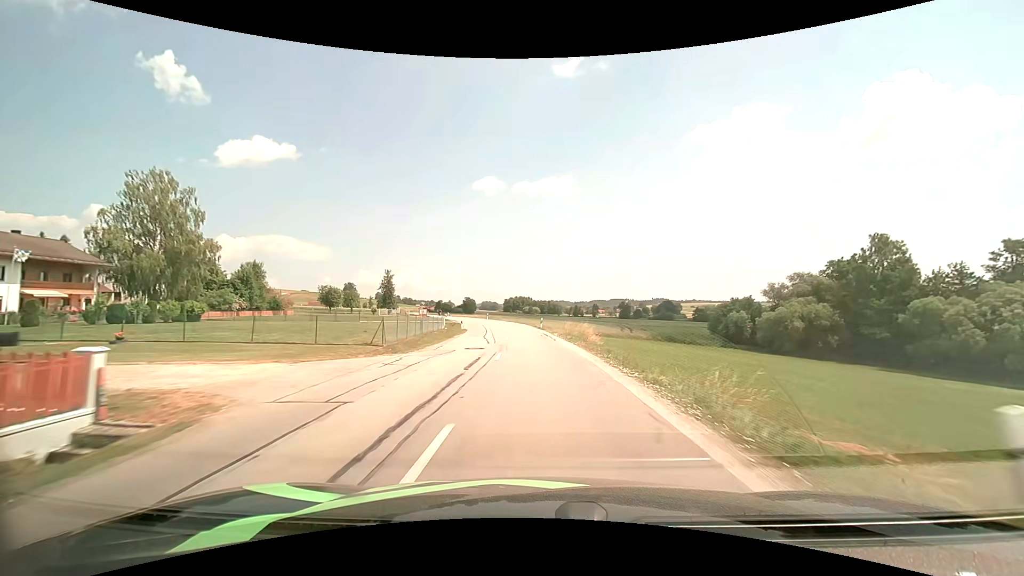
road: secondary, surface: asphalt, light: Day
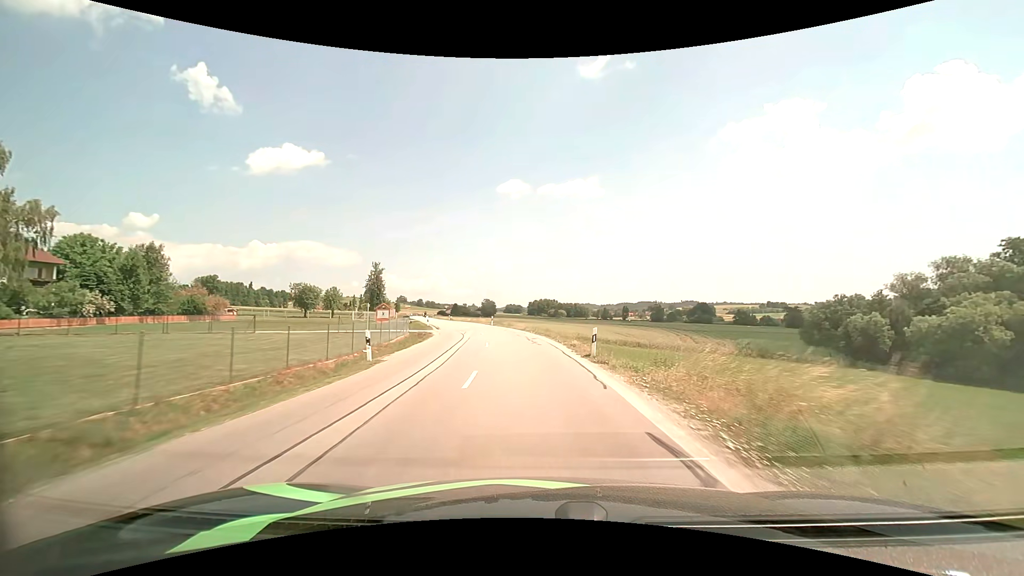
(-0.6, +28.8) m; -3°
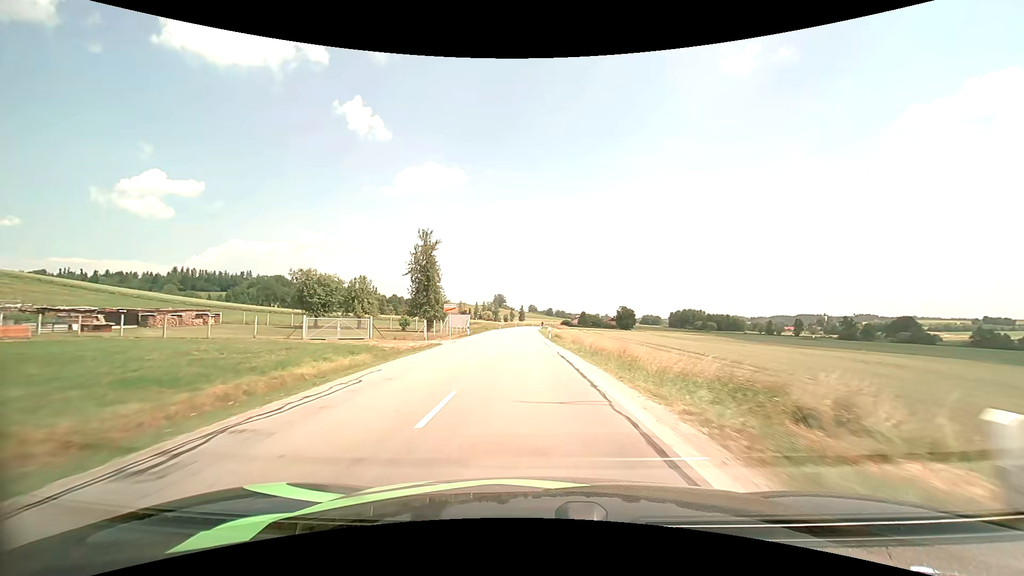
(-6.3, +52.0) m; -15°
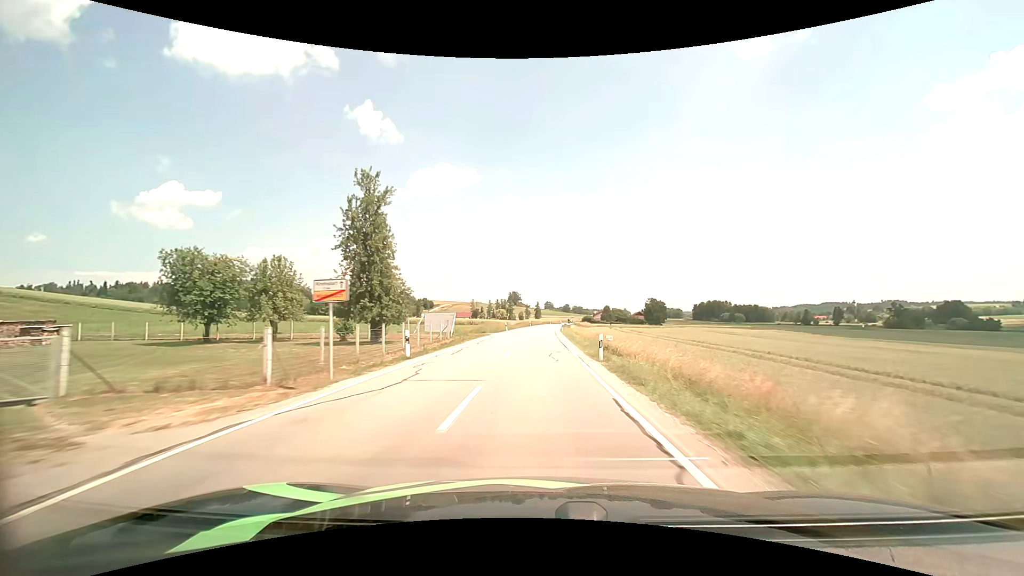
(-0.7, +24.7) m; -2°
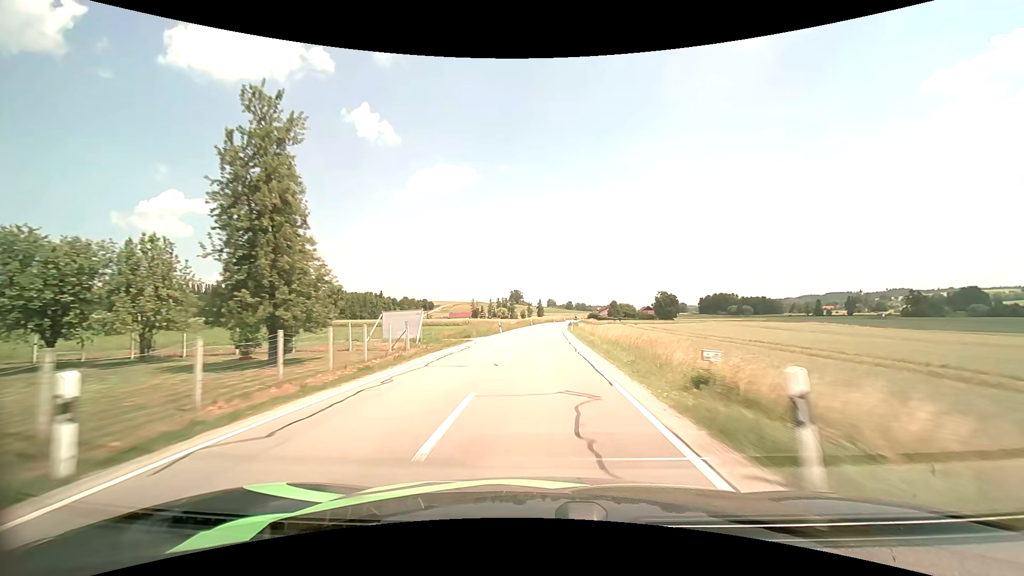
(0.0, +13.2) m; 0°
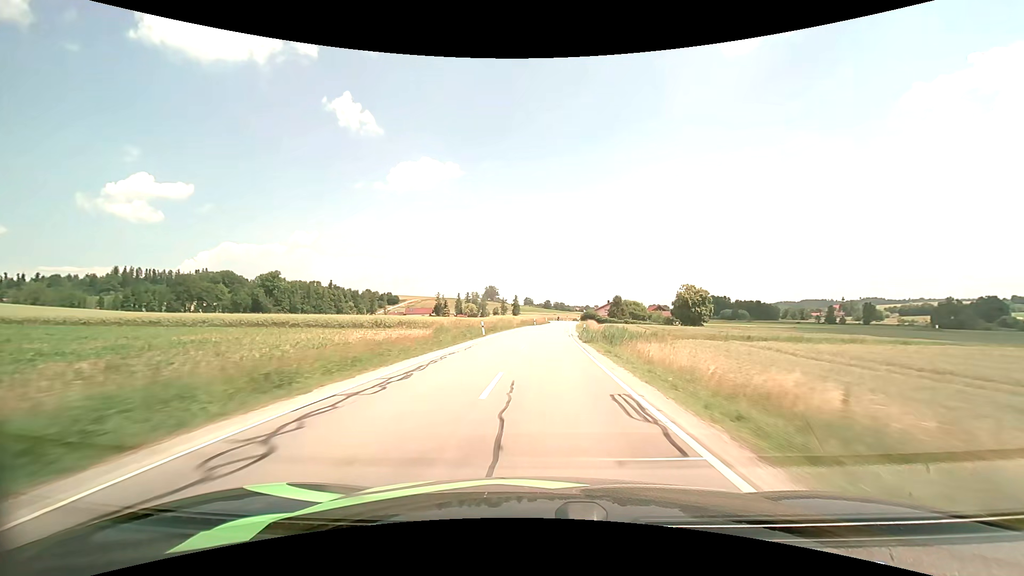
(+0.6, +56.4) m; +2°
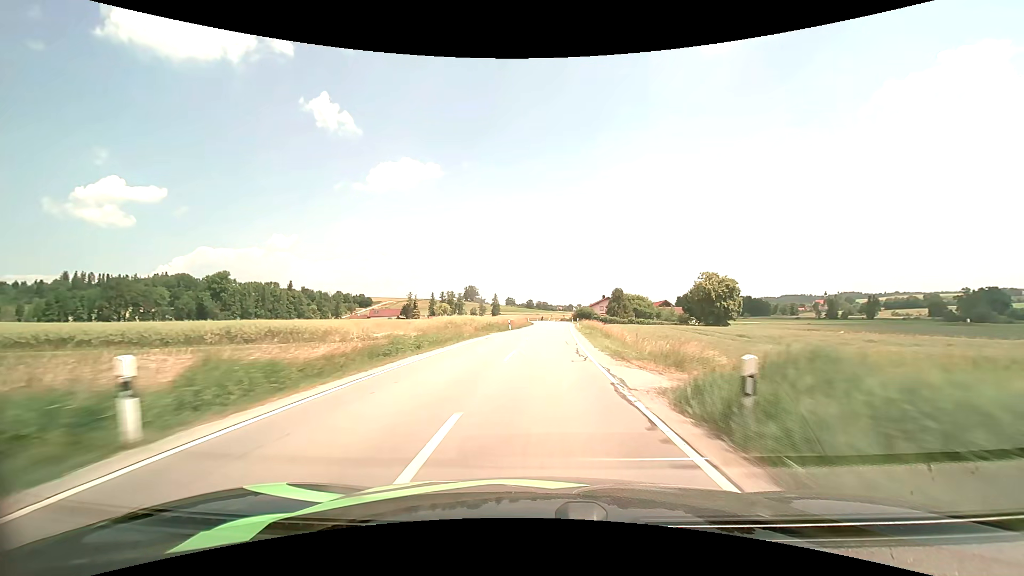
(+0.5, +29.7) m; +2°
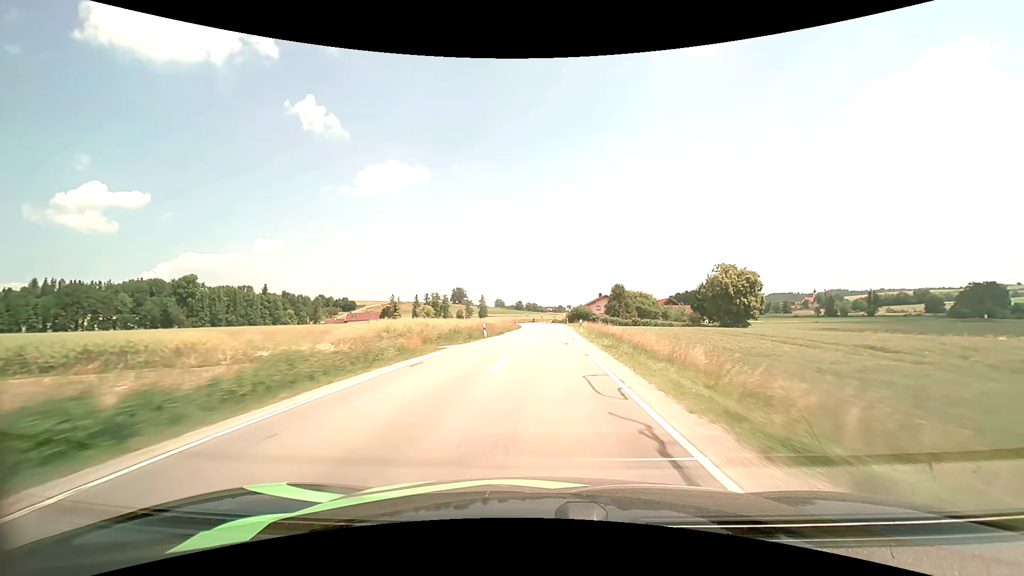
(+0.1, +15.0) m; +1°
(0, +10) (0, +20) (+1, +30) (+1, +40) (+1, +50) (+1, +60) (+2, +70) (+1, +80) (+1, +90) (+1, +100) m
